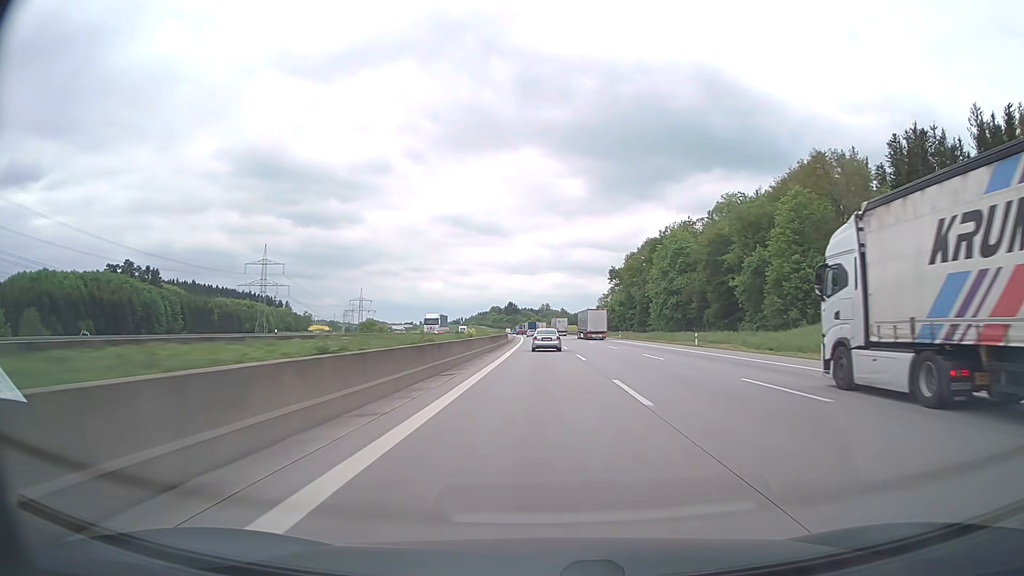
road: motorway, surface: asphalt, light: Day
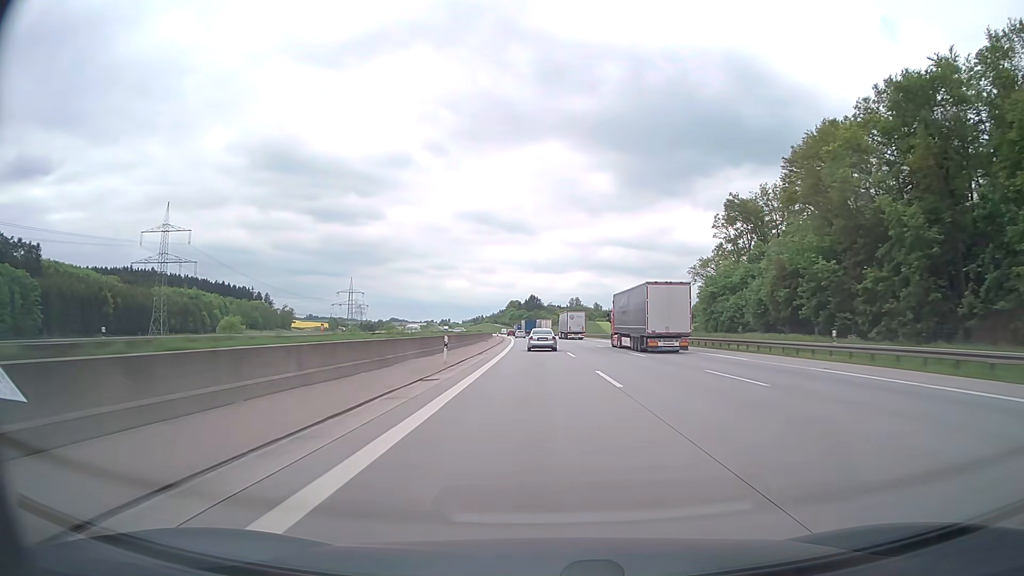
(-1.9, +121.9) m; -2°
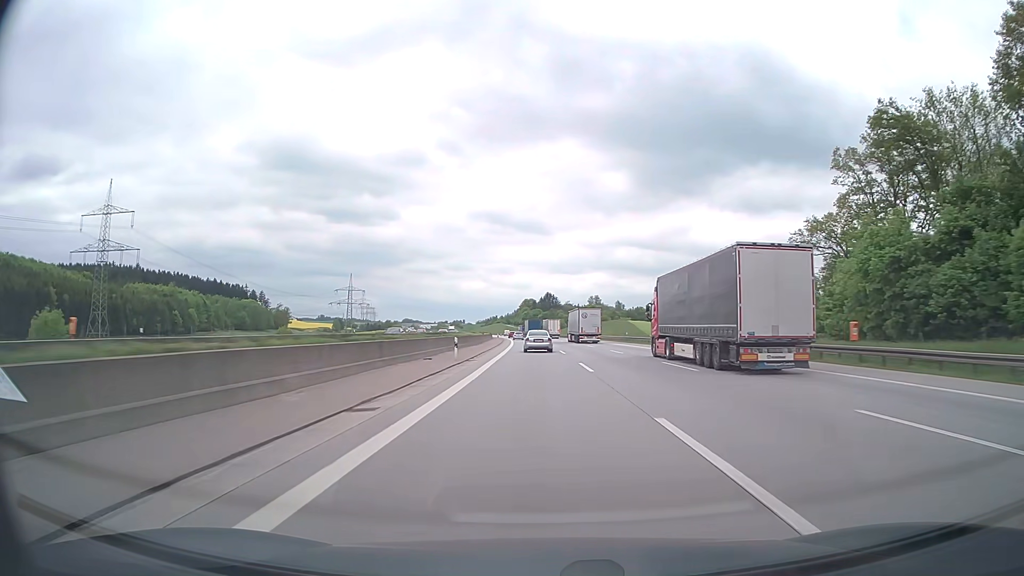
(-0.5, +46.6) m; -1°
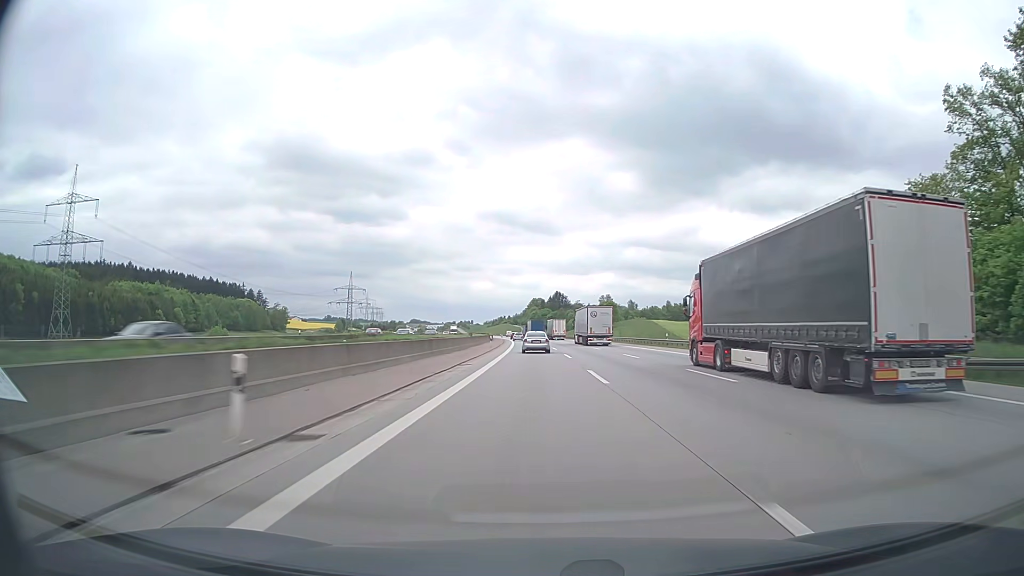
(-0.1, +23.1) m; -1°
